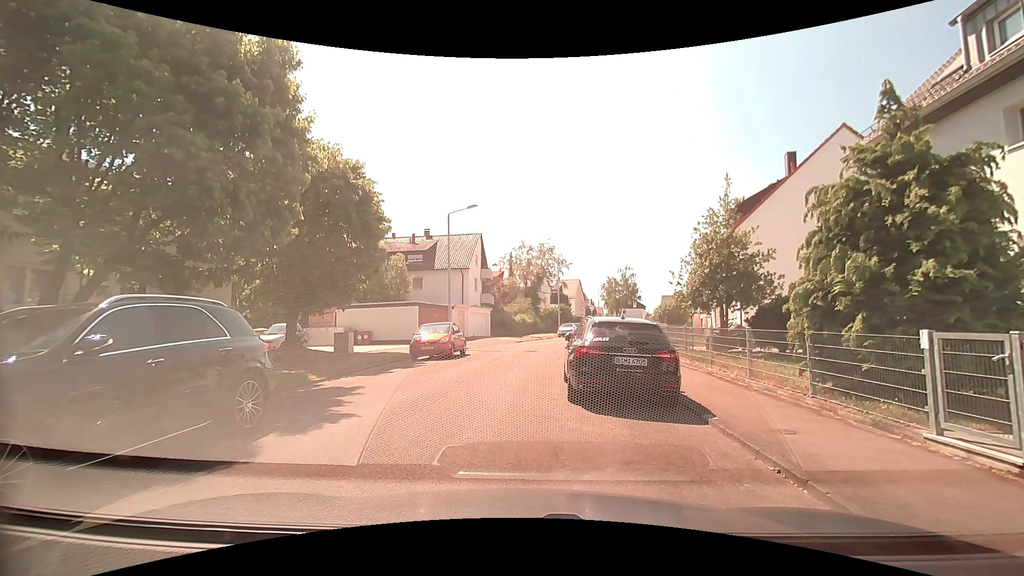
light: Day
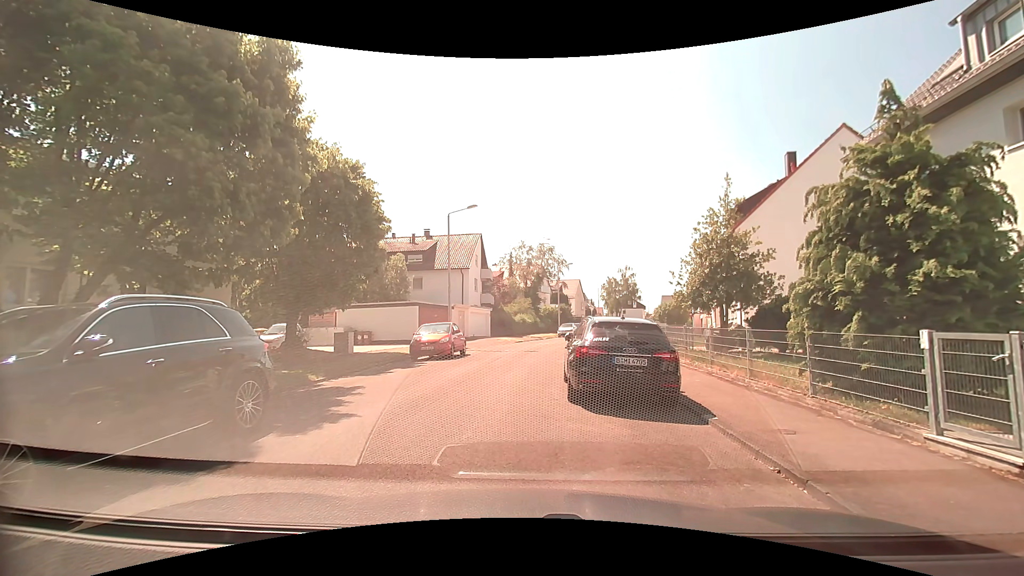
(0.0, 0.0) m; 0°
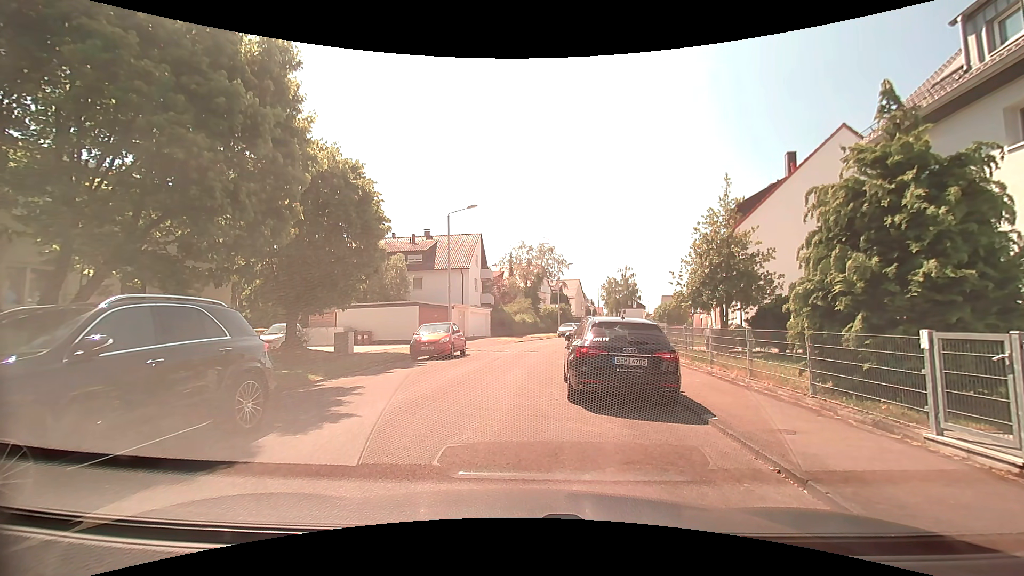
(0.0, 0.0) m; 0°
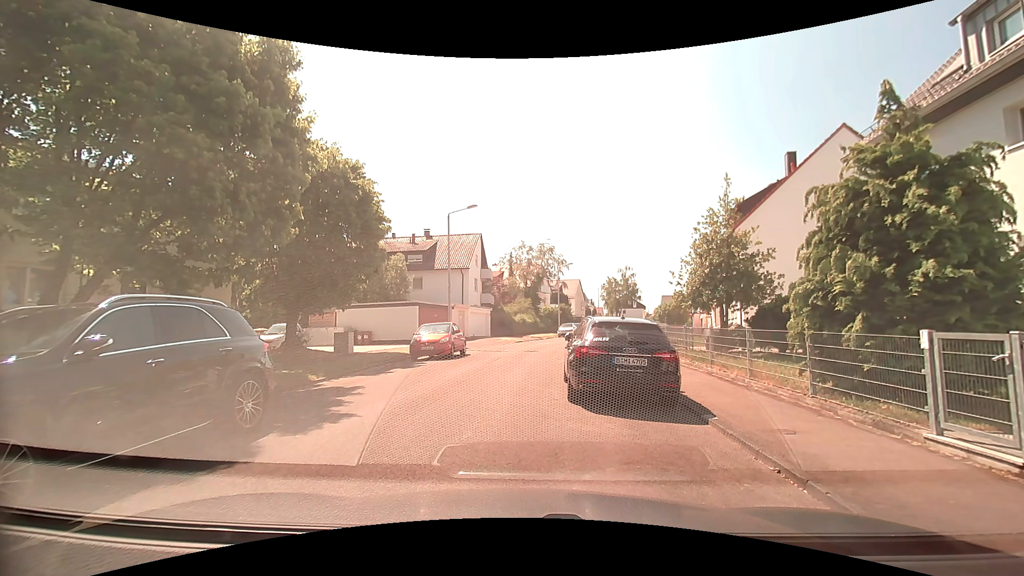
(0.0, 0.0) m; 0°
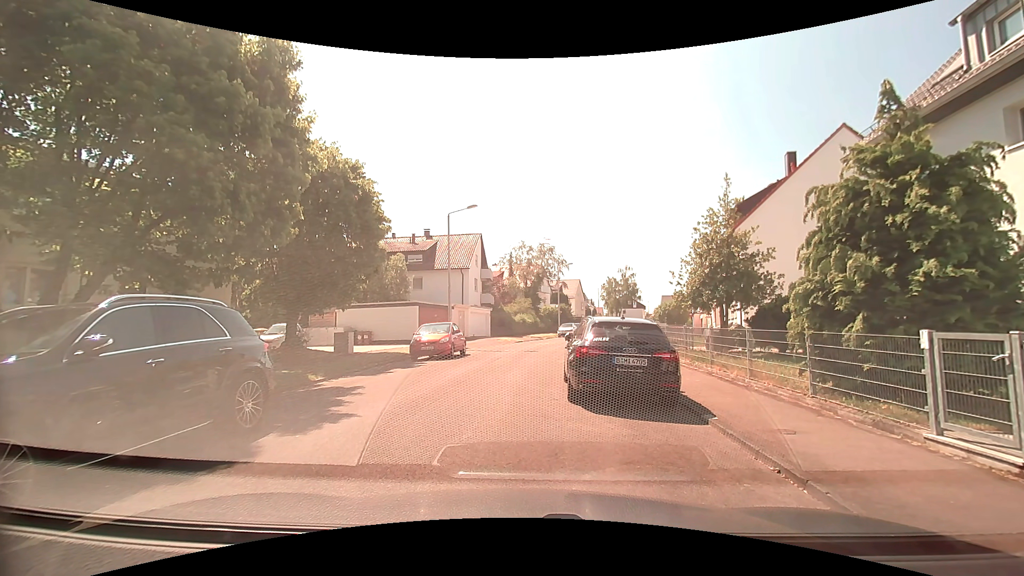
(0.0, 0.0) m; 0°
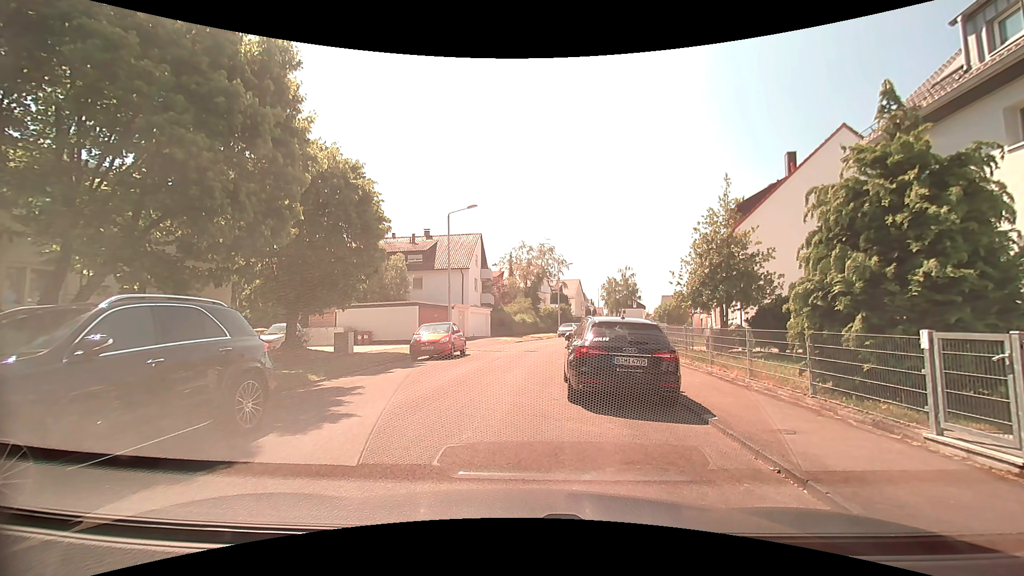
(0.0, 0.0) m; 0°
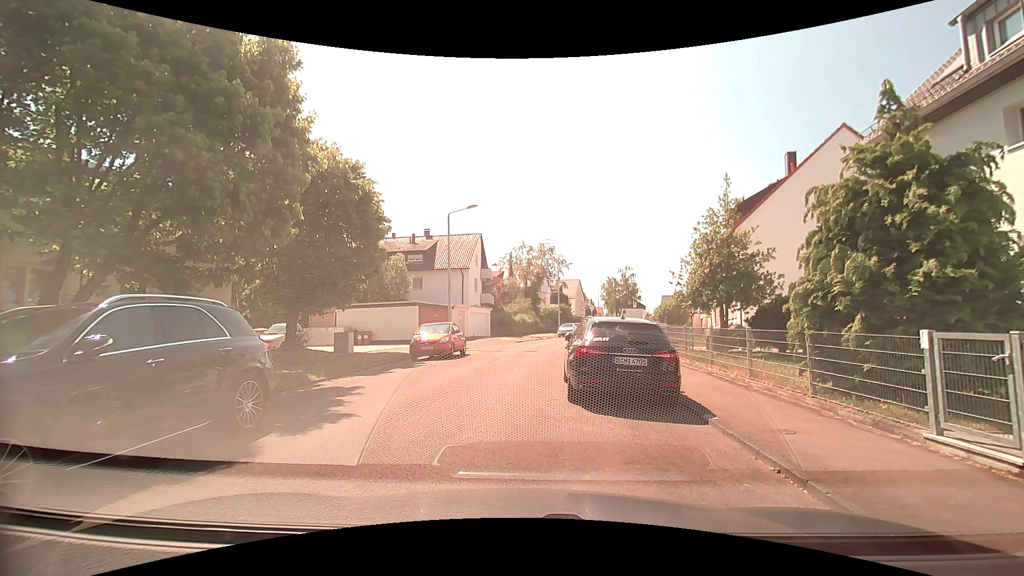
(0.0, 0.0) m; 0°
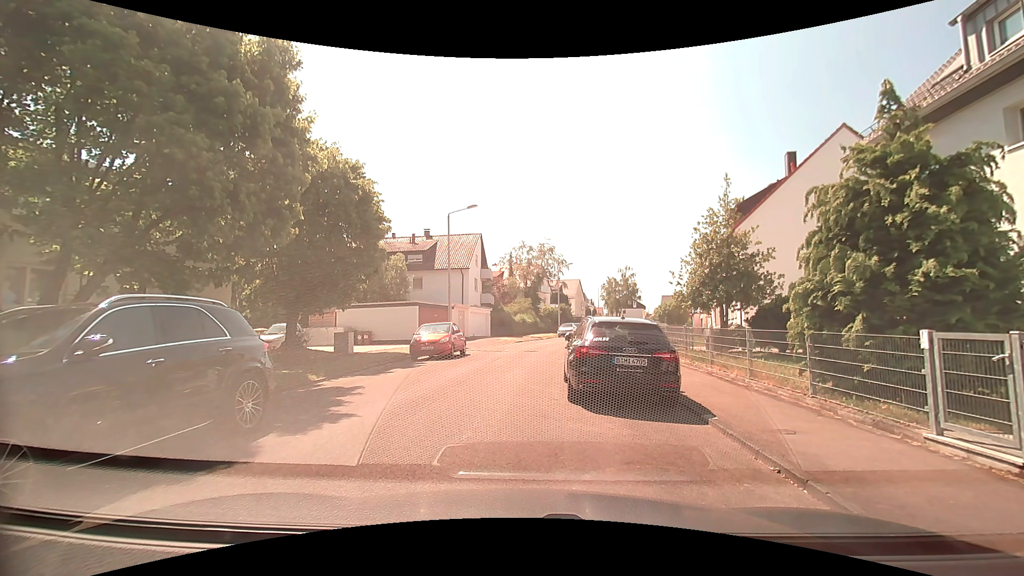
(0.0, 0.0) m; 0°
(-1, +10) (-1, +20) (+1, +30) (+3, +40) (+7, +49) (+10, +58) (+12, +68) (+15, +78) (+18, +87) (+20, +97) m
